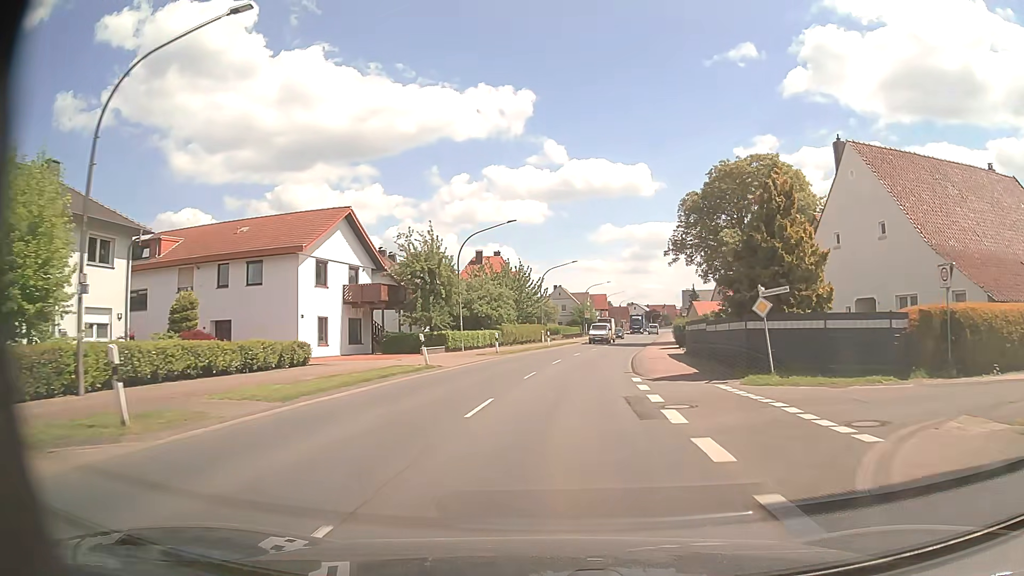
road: primary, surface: asphalt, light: Day
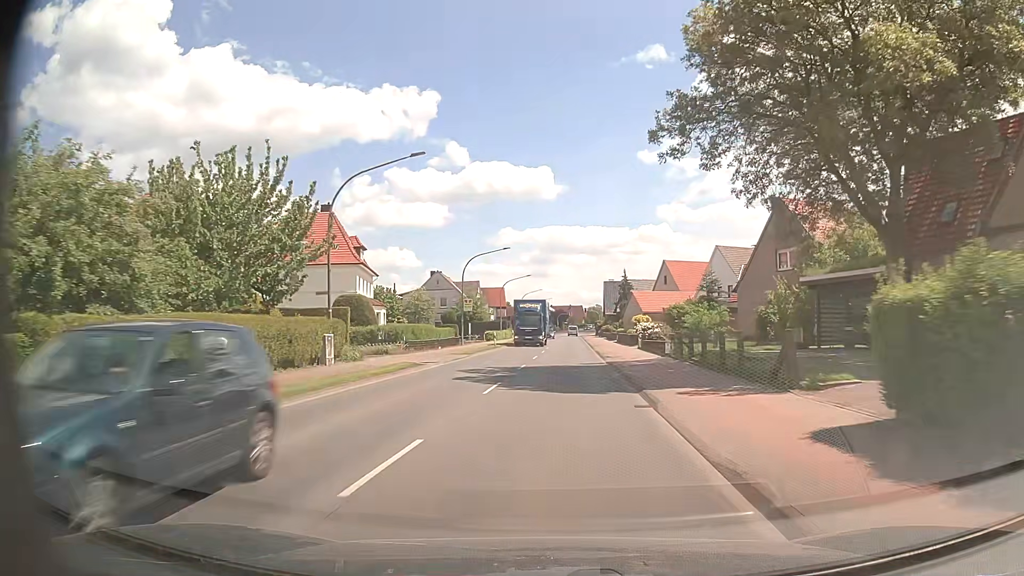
(+3.8, +41.1) m; +9°
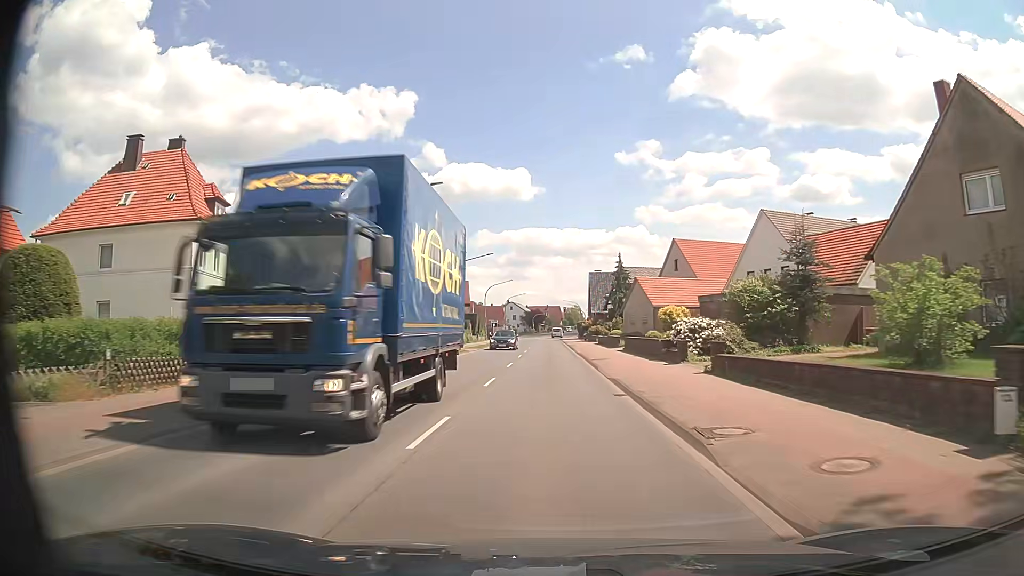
(+0.5, +24.6) m; +2°
(0, +10) (0, +20) (0, +30) (0, +40) (0, +50) (0, +60) (0, +70) (0, +80) (0, +90) (0, +100) m
